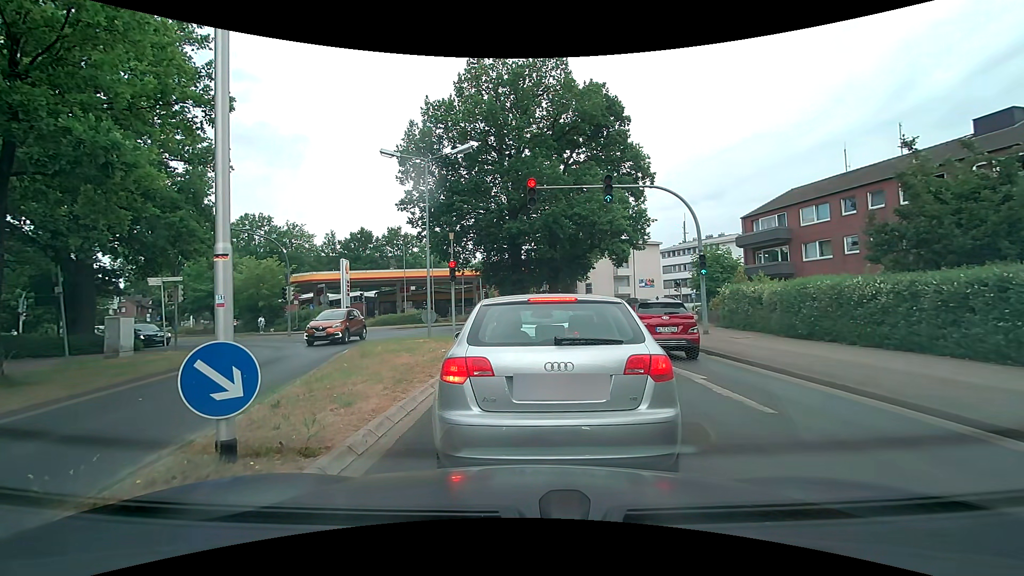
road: tertiary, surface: asphalt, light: Day
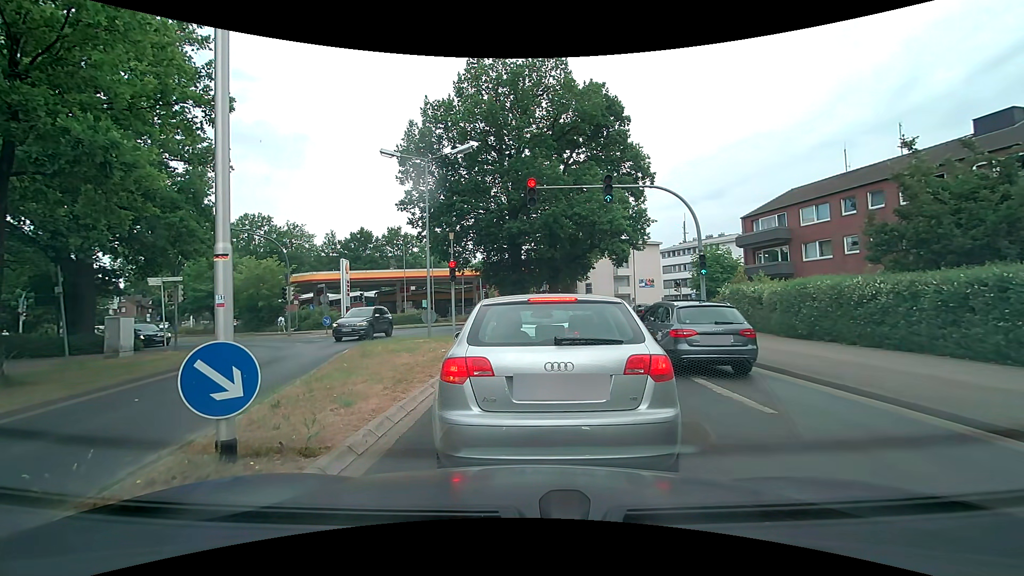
(0.0, 0.0) m; 0°
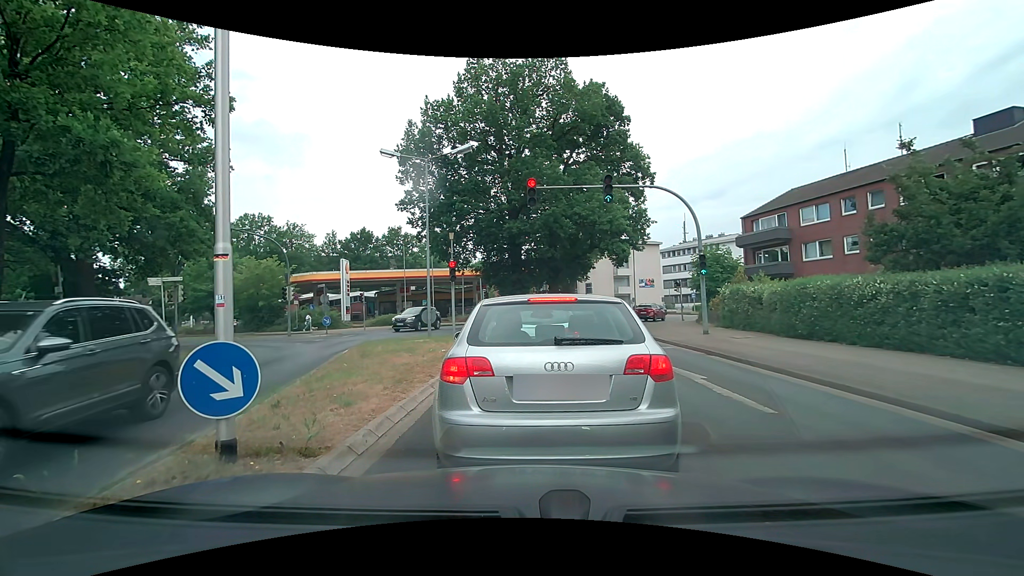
(0.0, 0.0) m; 0°
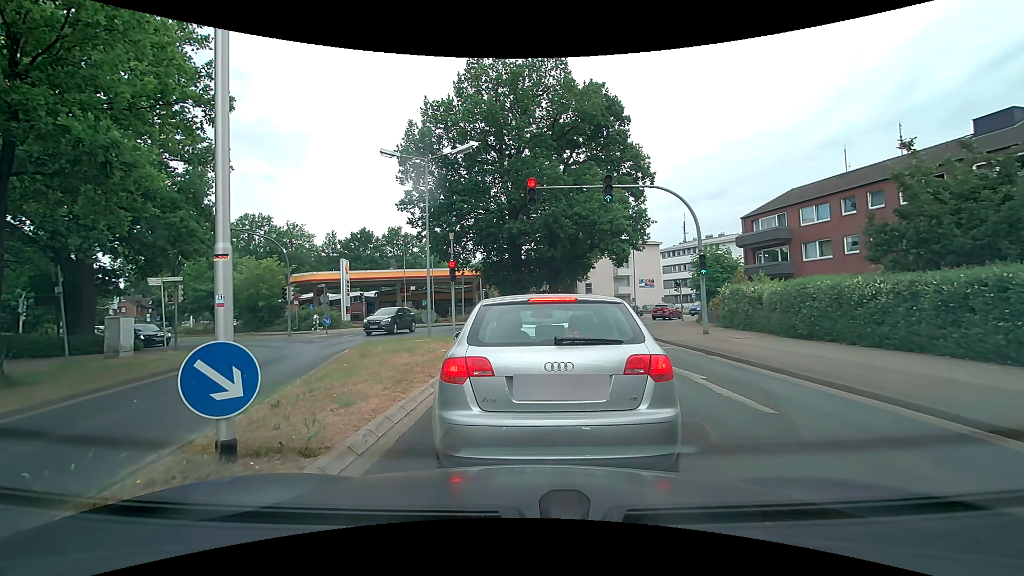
(0.0, 0.0) m; 0°
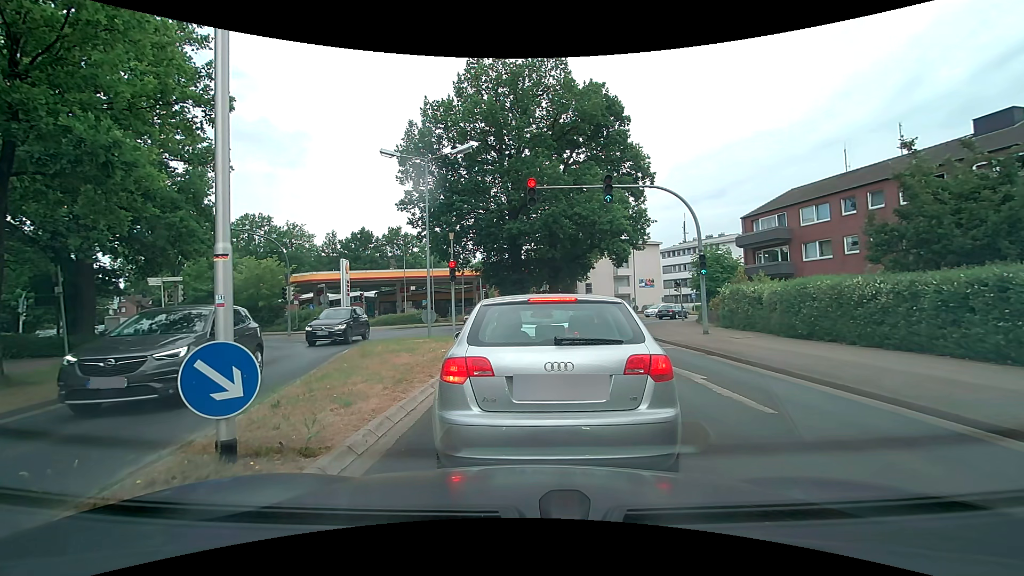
(0.0, 0.0) m; 0°
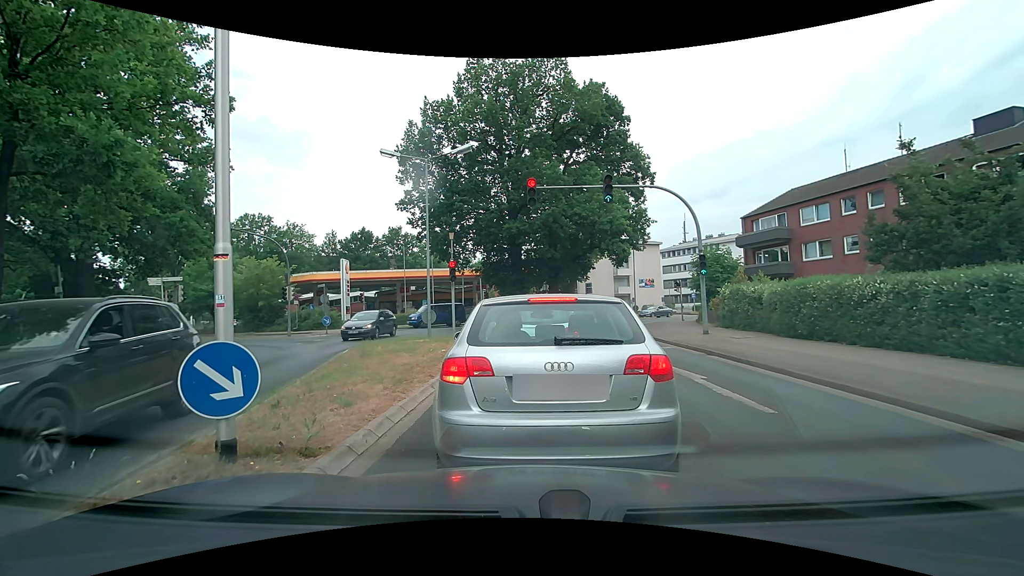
(0.0, 0.0) m; 0°
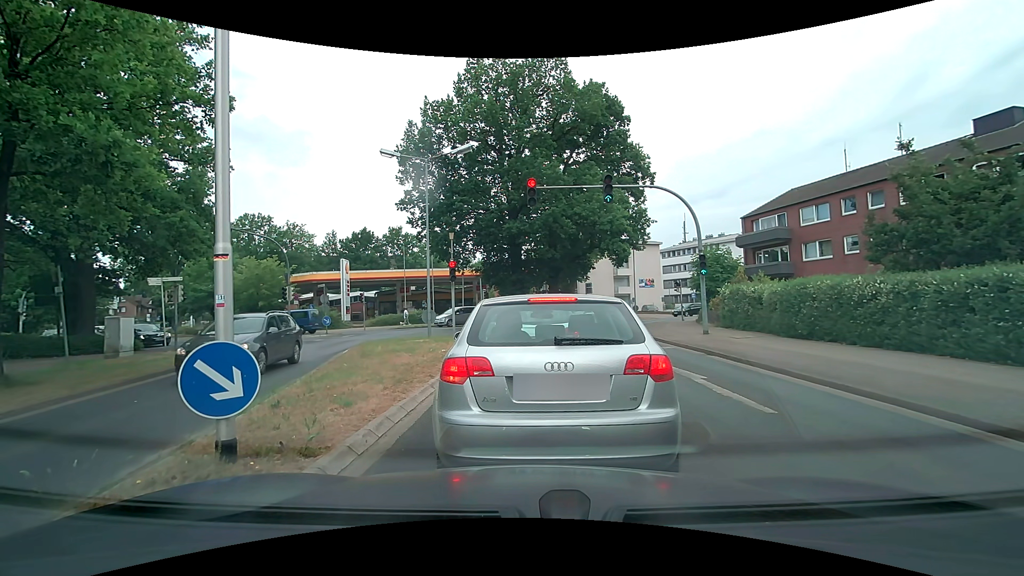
(0.0, 0.0) m; 0°
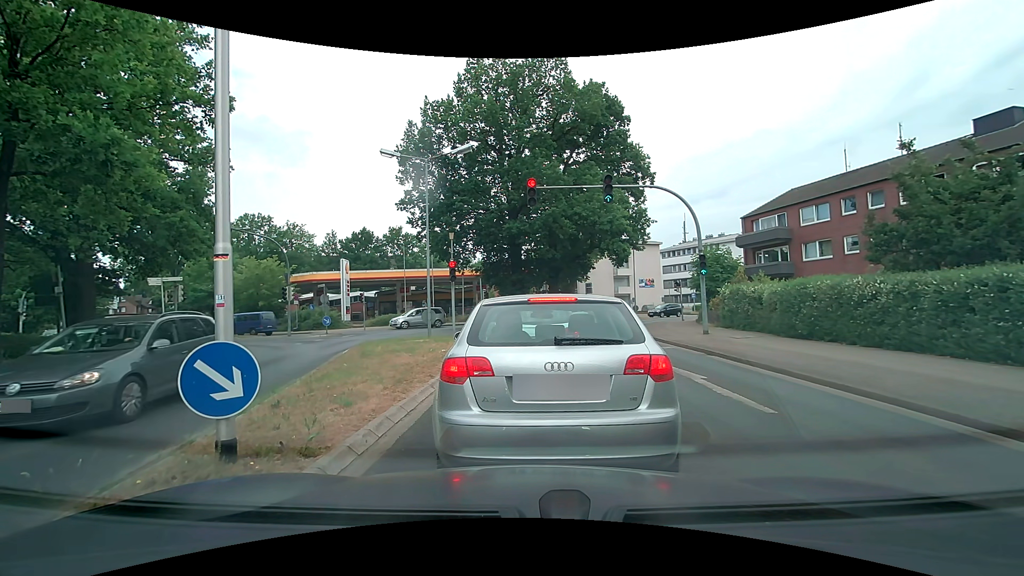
(0.0, 0.0) m; 0°
